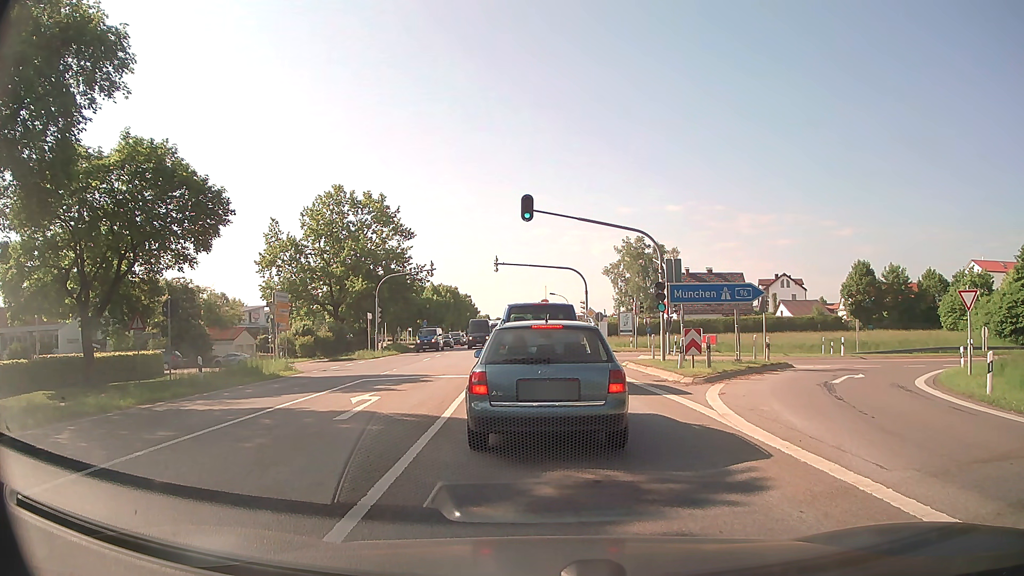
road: secondary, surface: asphalt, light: Day
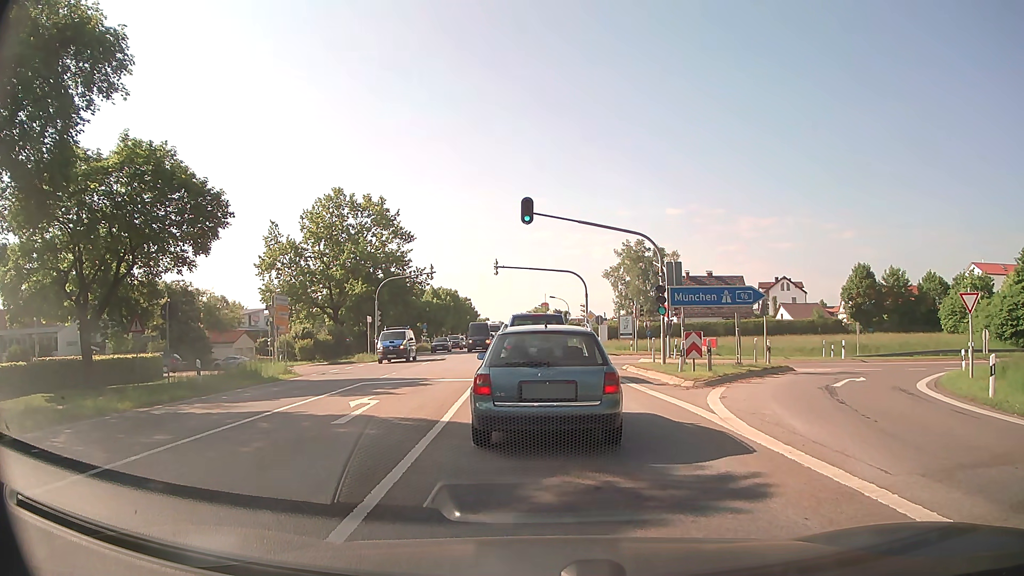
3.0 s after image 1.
(0.0, +0.1) m; 0°
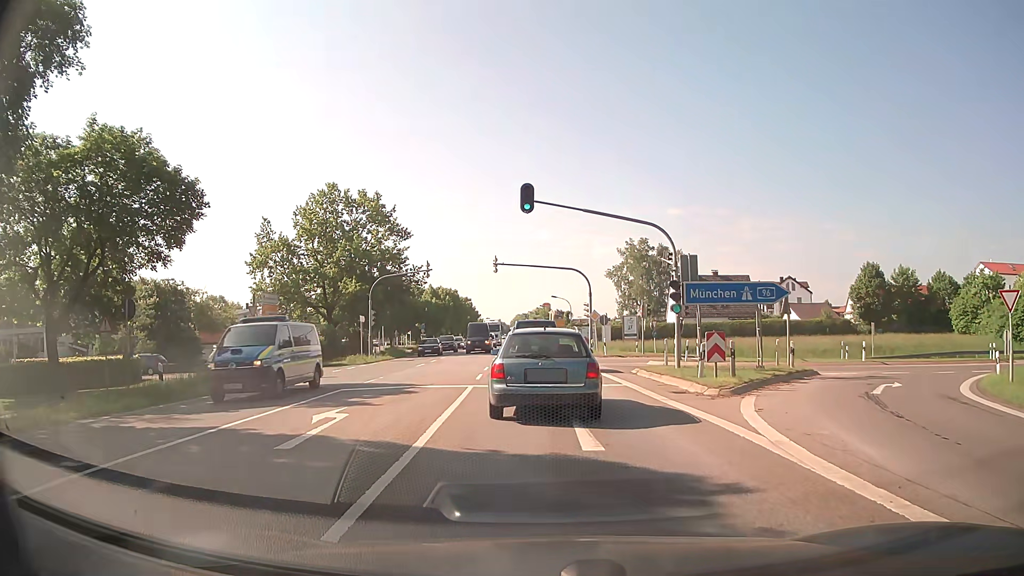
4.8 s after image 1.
(0.0, +2.5) m; -2°
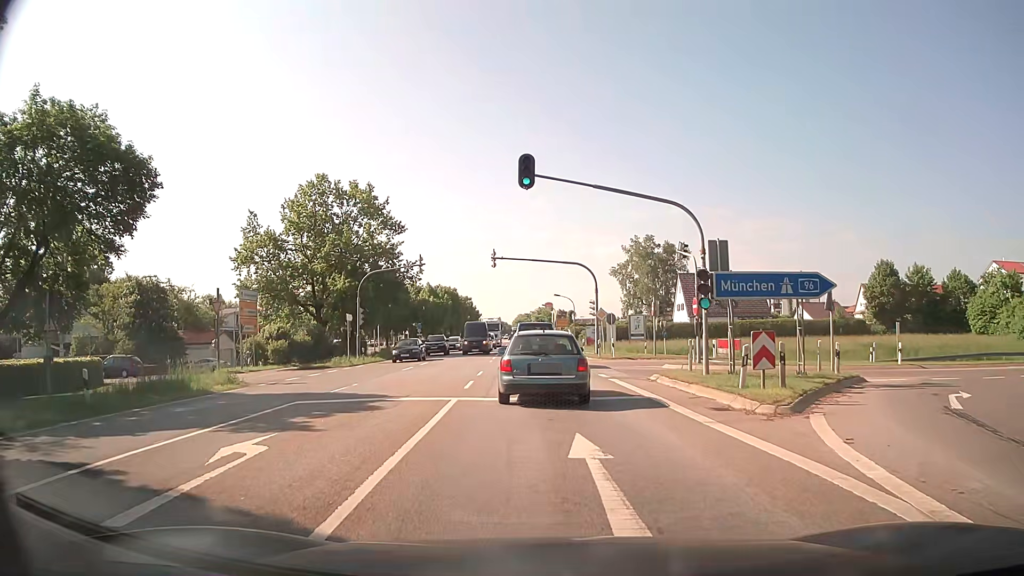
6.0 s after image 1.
(0.0, +3.8) m; 0°
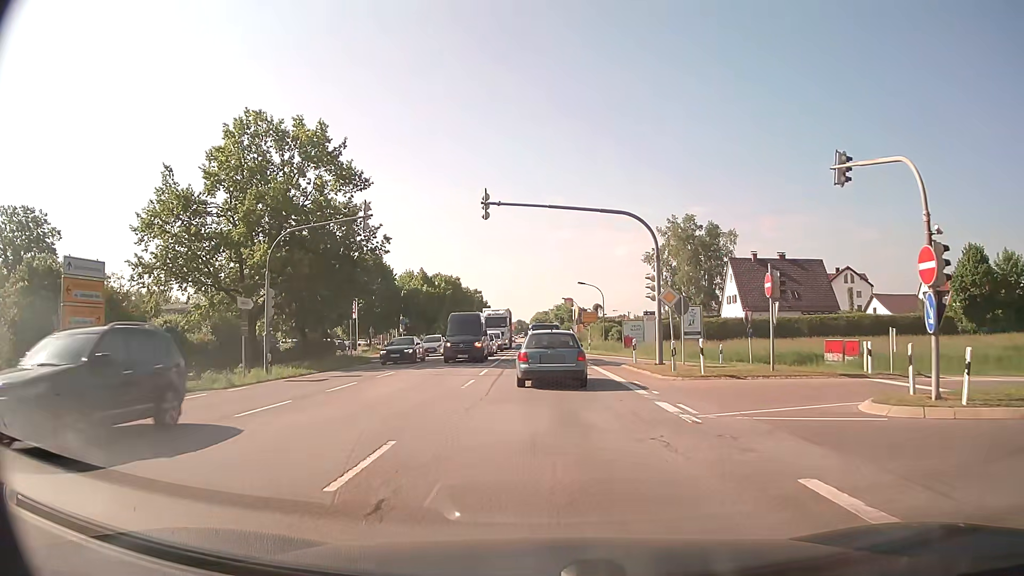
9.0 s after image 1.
(0.0, +18.3) m; -1°
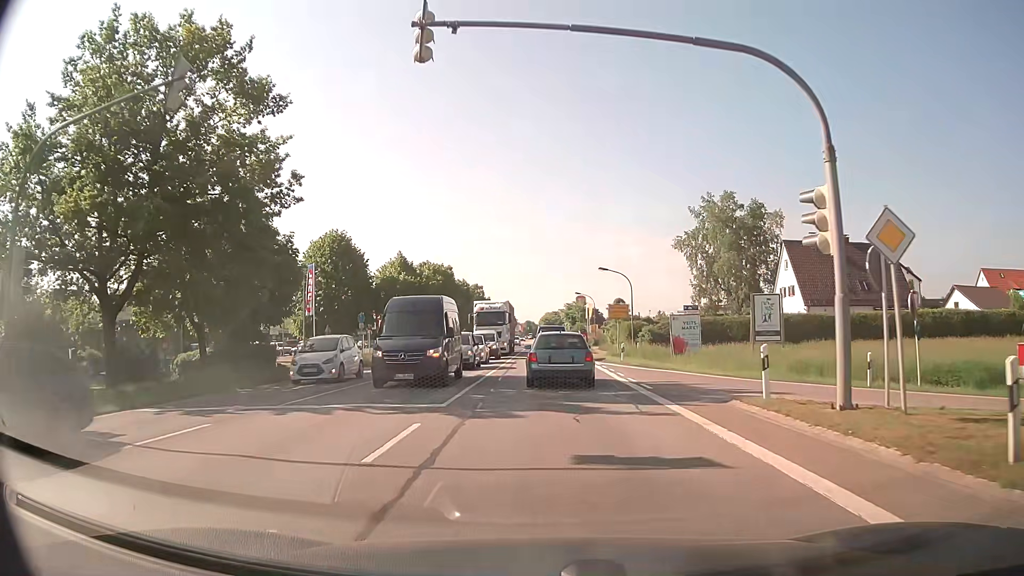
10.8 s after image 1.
(-0.1, +16.0) m; -1°
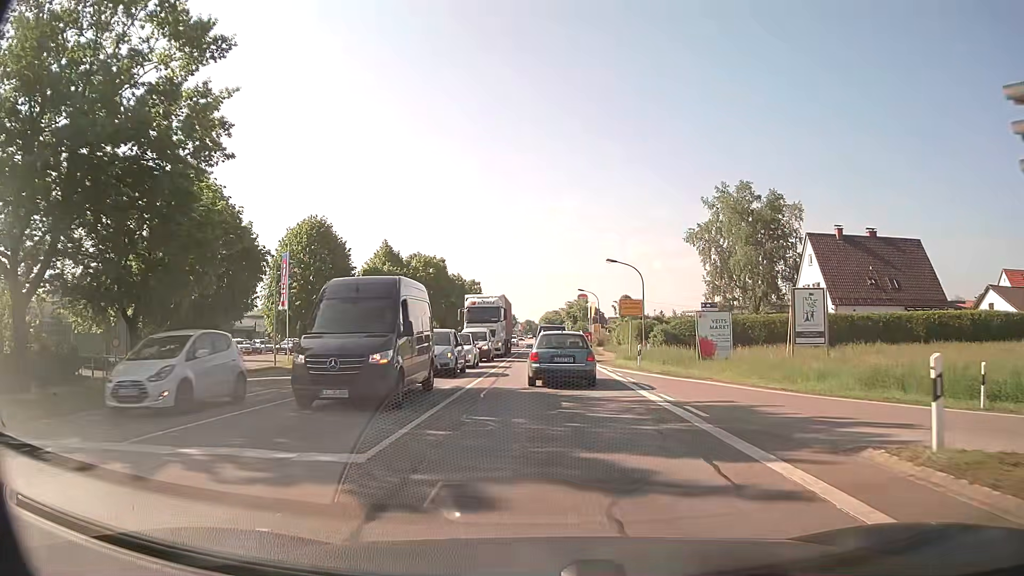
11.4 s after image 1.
(0.0, +6.0) m; 0°
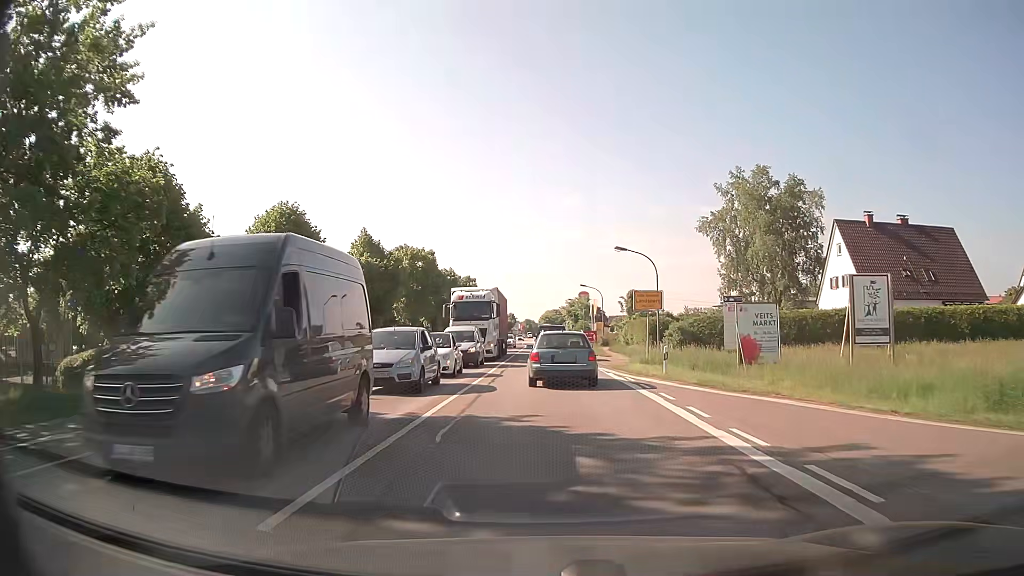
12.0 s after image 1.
(0.0, +6.2) m; 0°
(0, +10) (0, +20) (0, +30) (0, +40) (0, +50) (0, +60) (0, +70) (0, +80) (0, +90) (-1, +100) m
